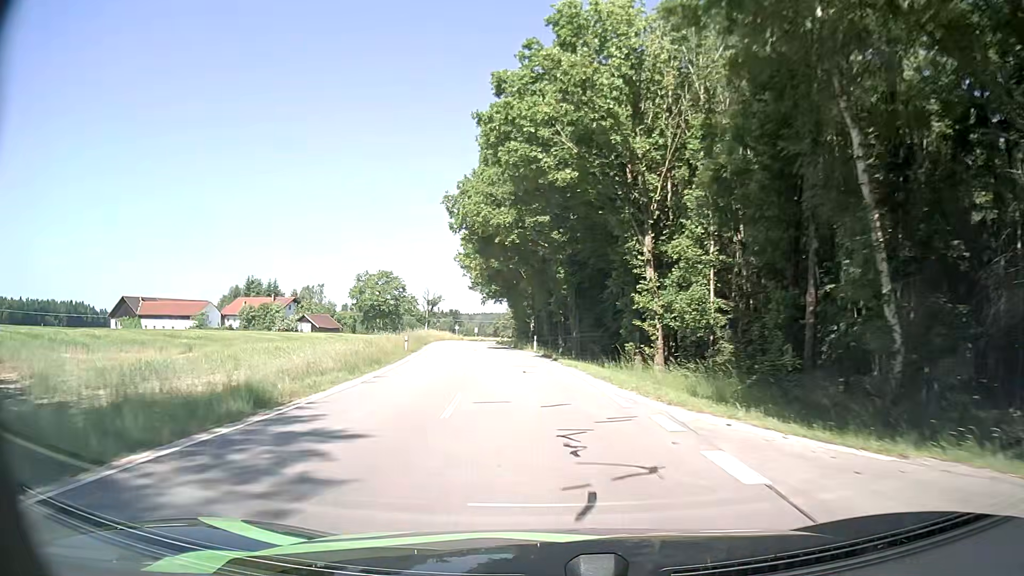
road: tertiary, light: Day
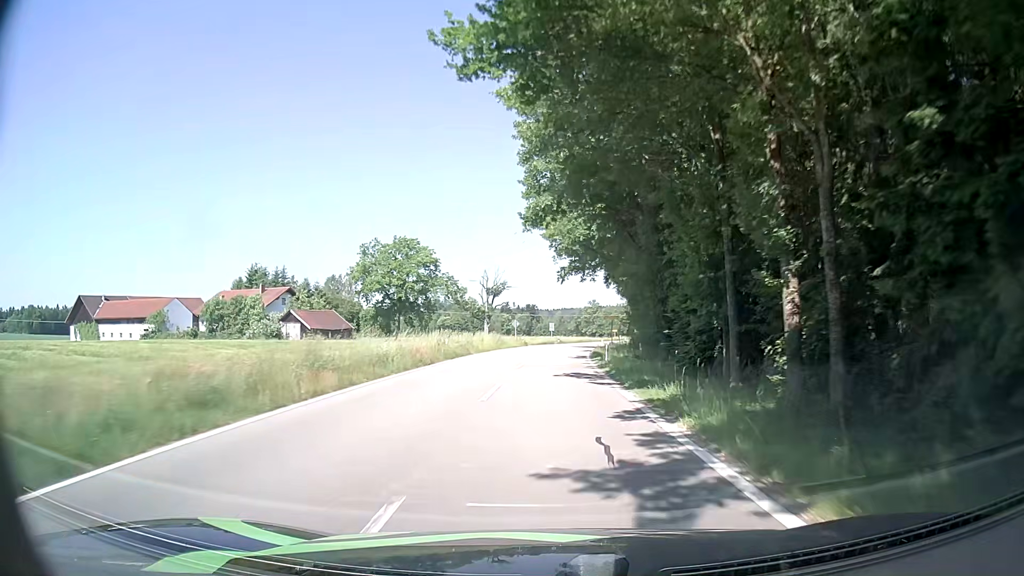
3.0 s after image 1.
(-5.3, +49.3) m; -8°
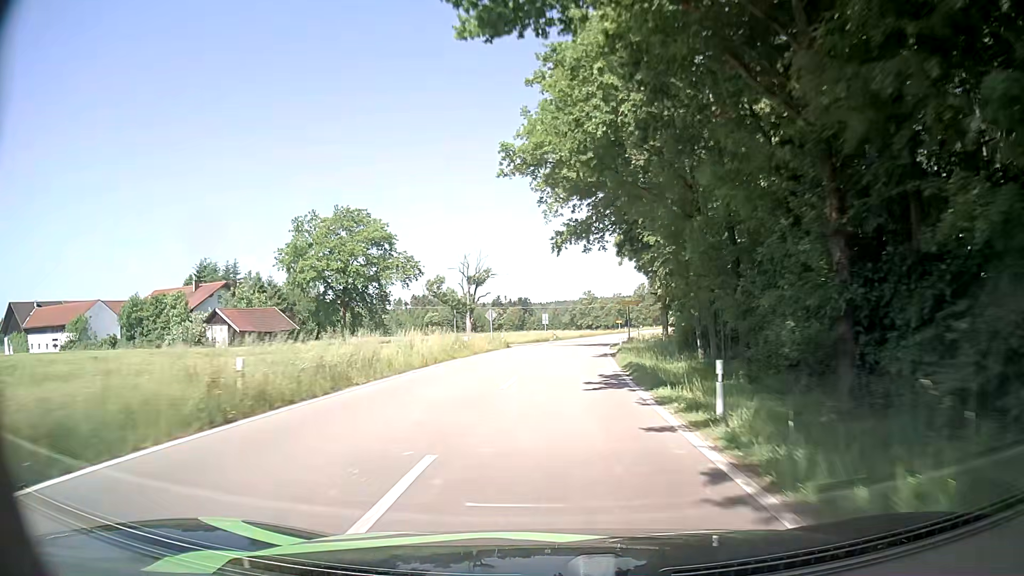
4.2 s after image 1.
(+0.1, +21.0) m; +1°
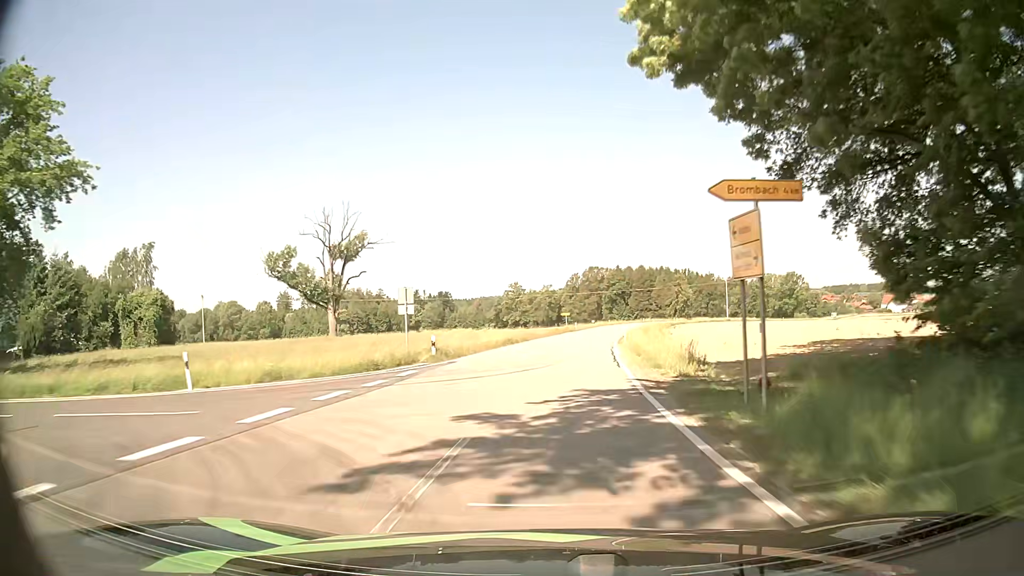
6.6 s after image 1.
(+1.5, +44.0) m; +6°
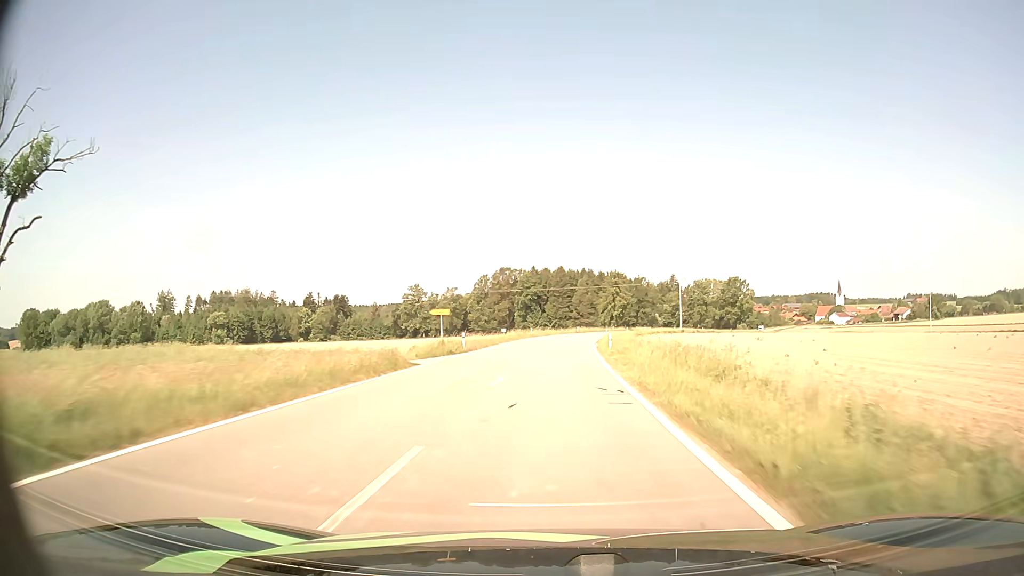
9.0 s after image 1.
(+2.8, +45.6) m; +7°
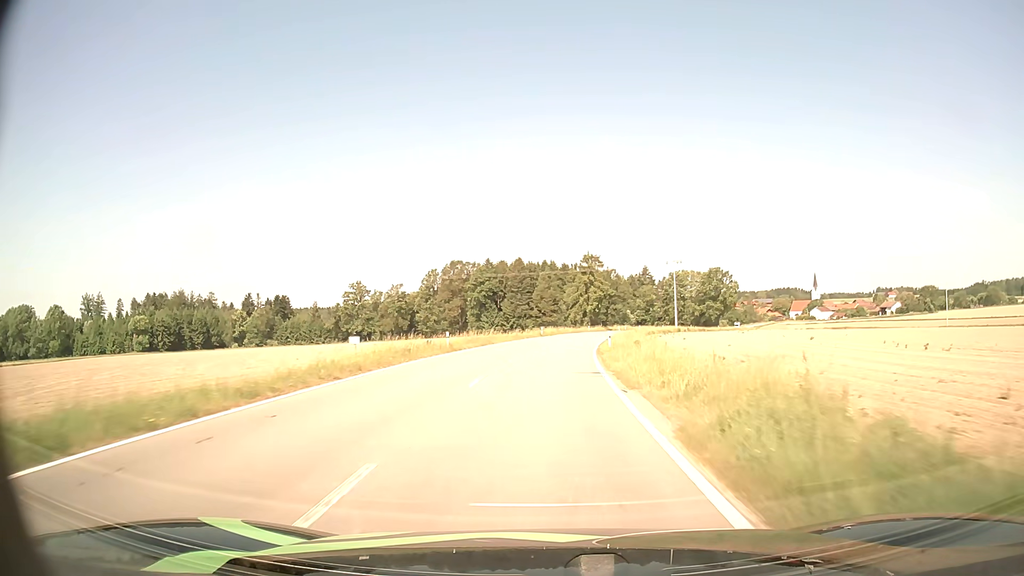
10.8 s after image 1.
(+1.2, +35.0) m; +4°
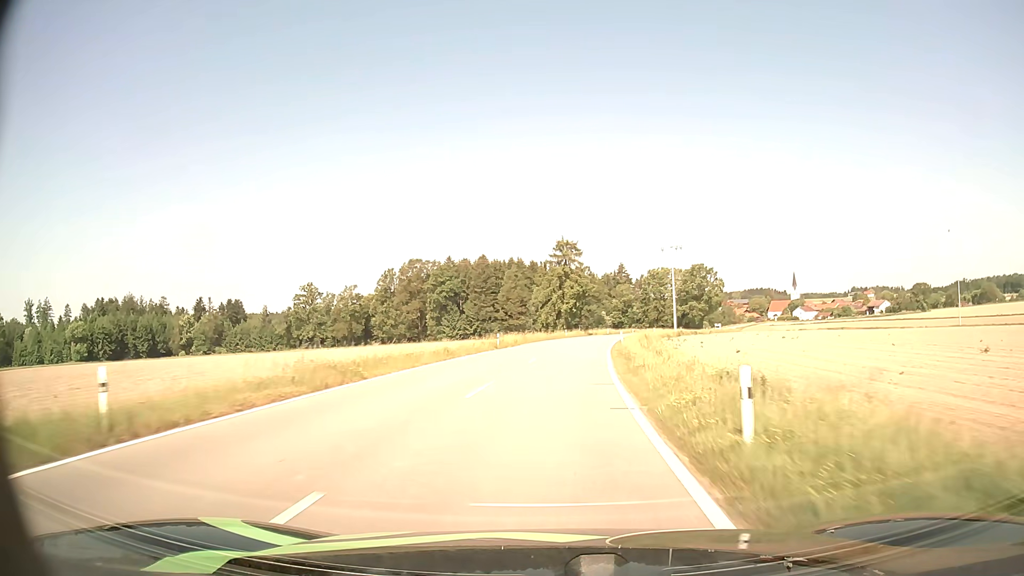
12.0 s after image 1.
(+0.4, +23.6) m; +2°
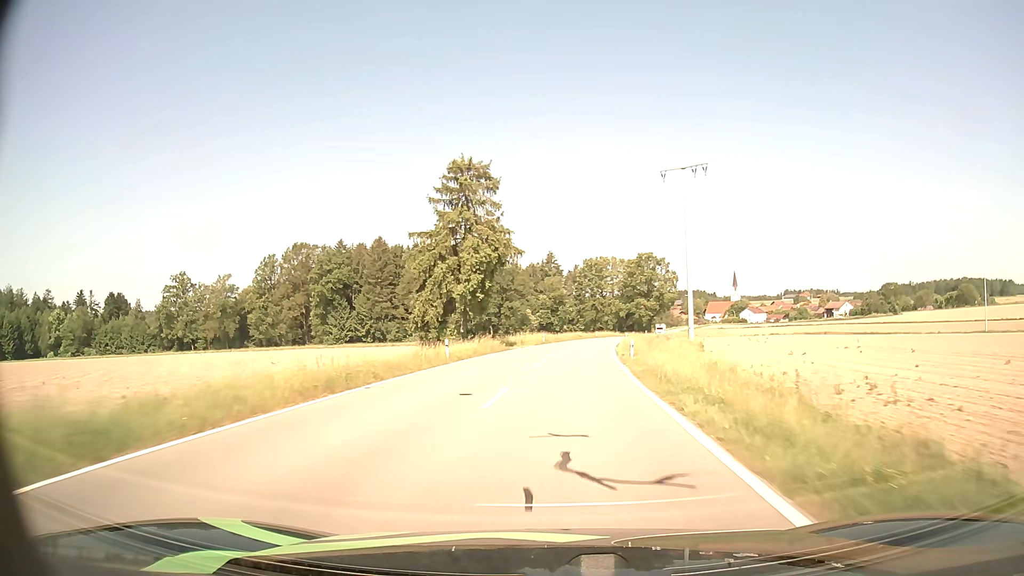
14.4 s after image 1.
(+2.7, +46.3) m; +7°
(0, +10) (0, +20) (+1, +30) (+2, +40) (+3, +50) (+4, +60) (+6, +70) (+8, +80) (+10, +89) (+12, +99) m
